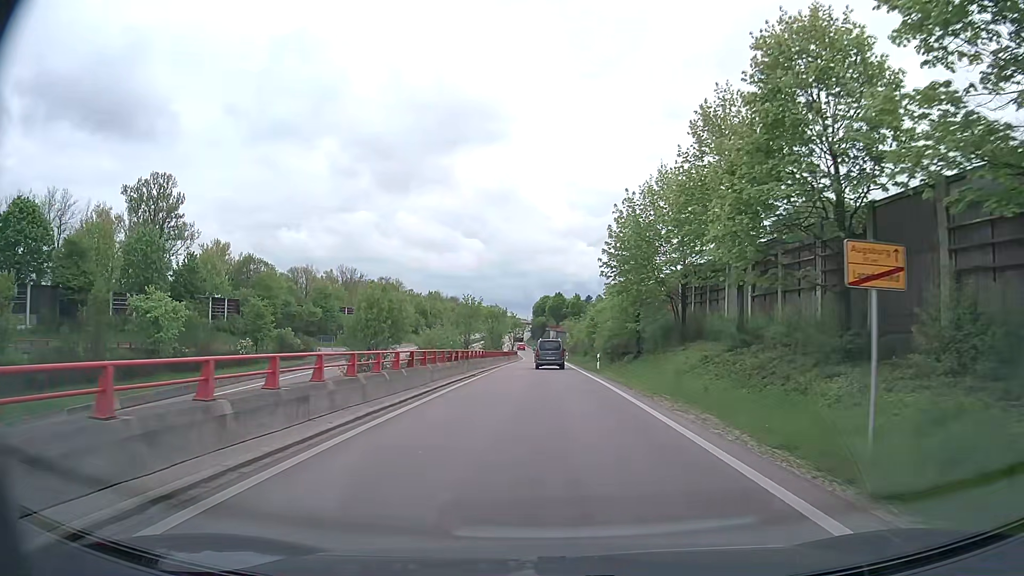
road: trunk_link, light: Day
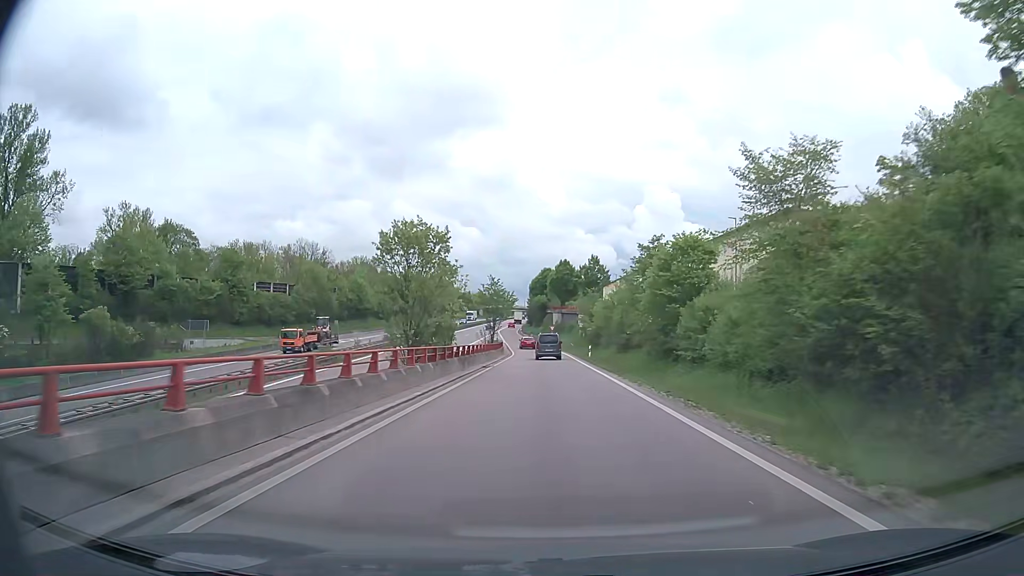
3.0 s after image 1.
(-0.2, +42.5) m; 0°
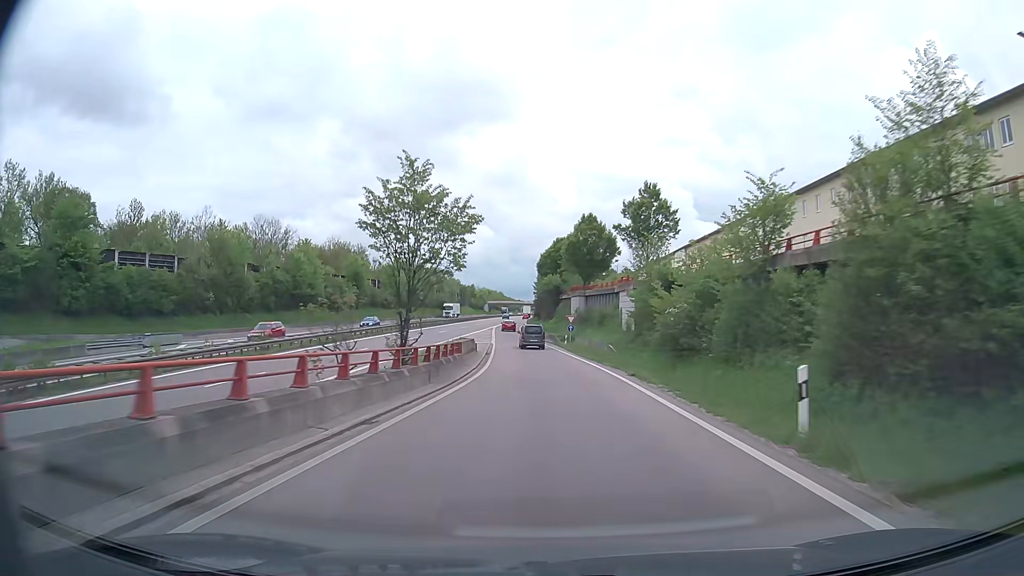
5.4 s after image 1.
(+0.1, +39.7) m; -1°
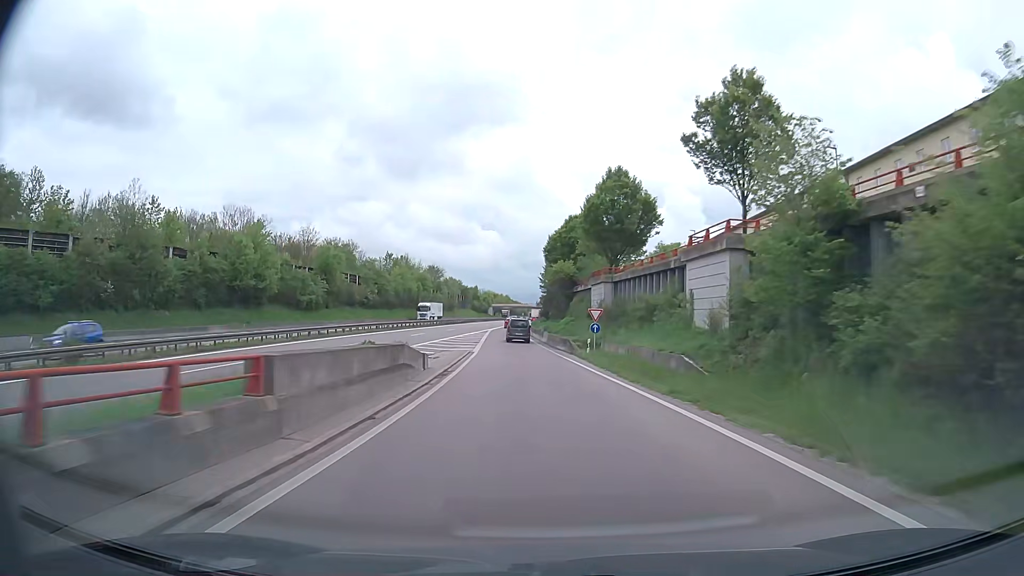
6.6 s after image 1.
(-0.2, +21.5) m; -1°
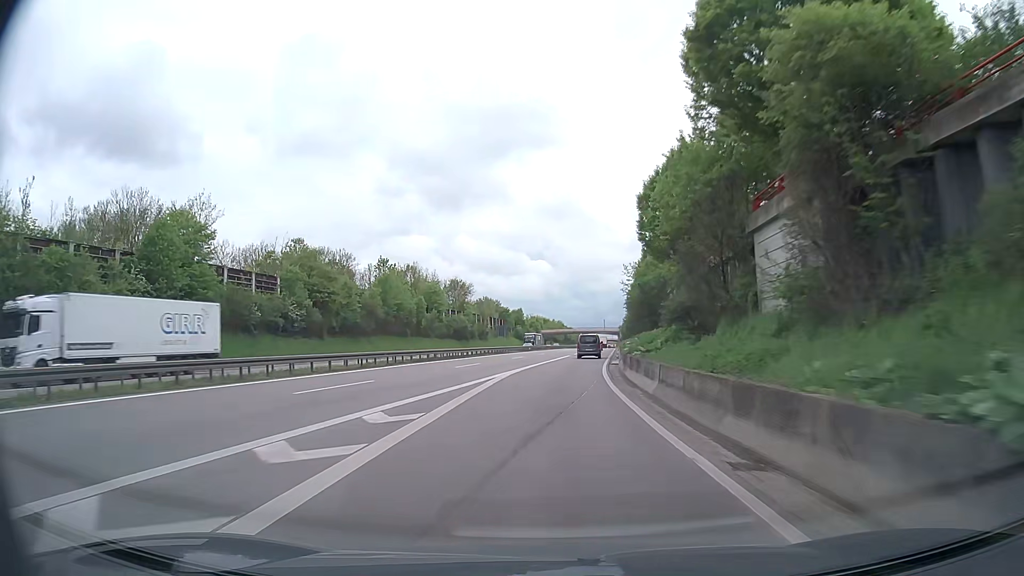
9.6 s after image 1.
(-2.9, +58.8) m; -5°
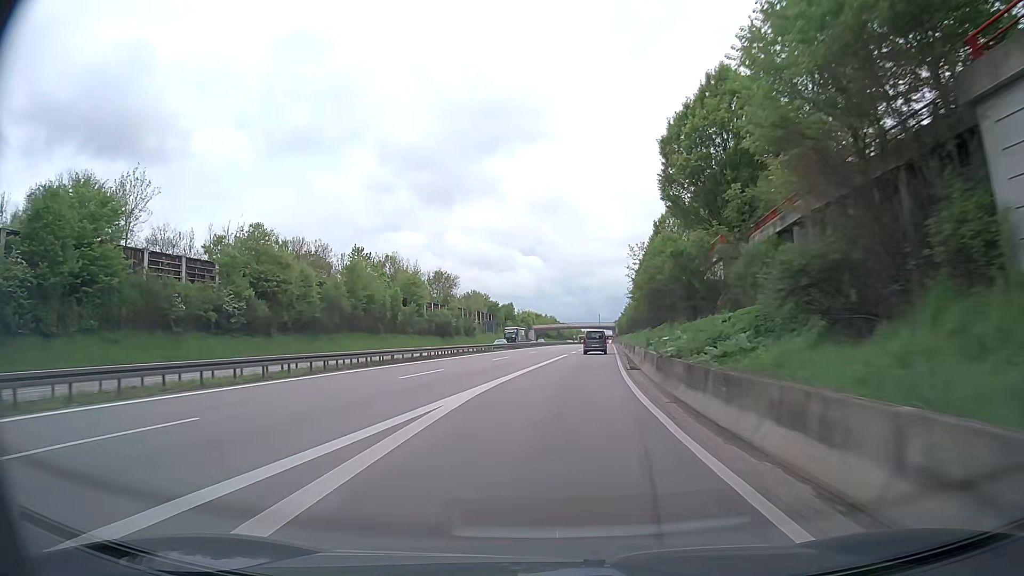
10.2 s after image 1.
(0.0, +12.1) m; +1°
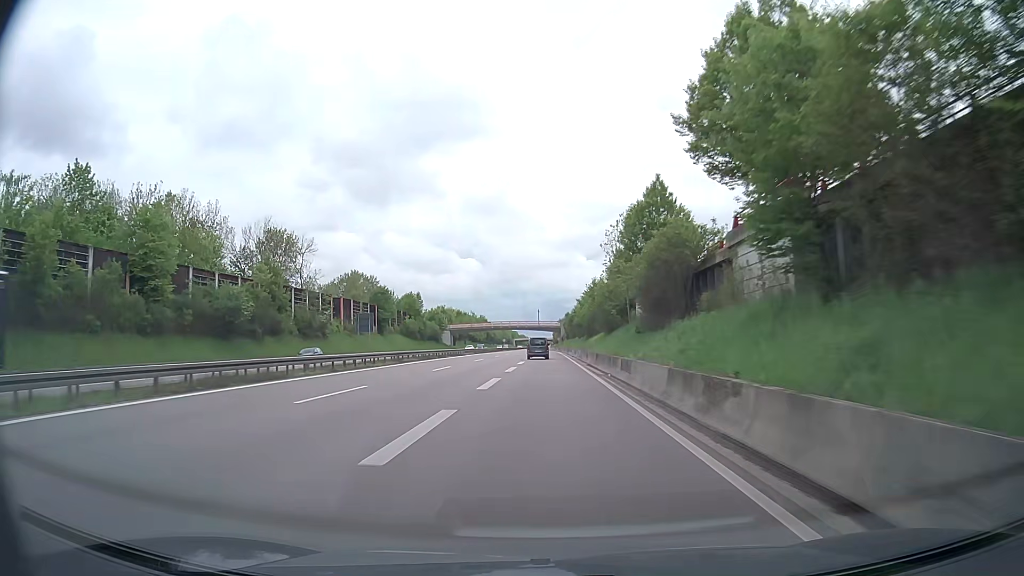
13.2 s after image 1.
(+4.4, +62.4) m; +5°
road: trunk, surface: asphalt
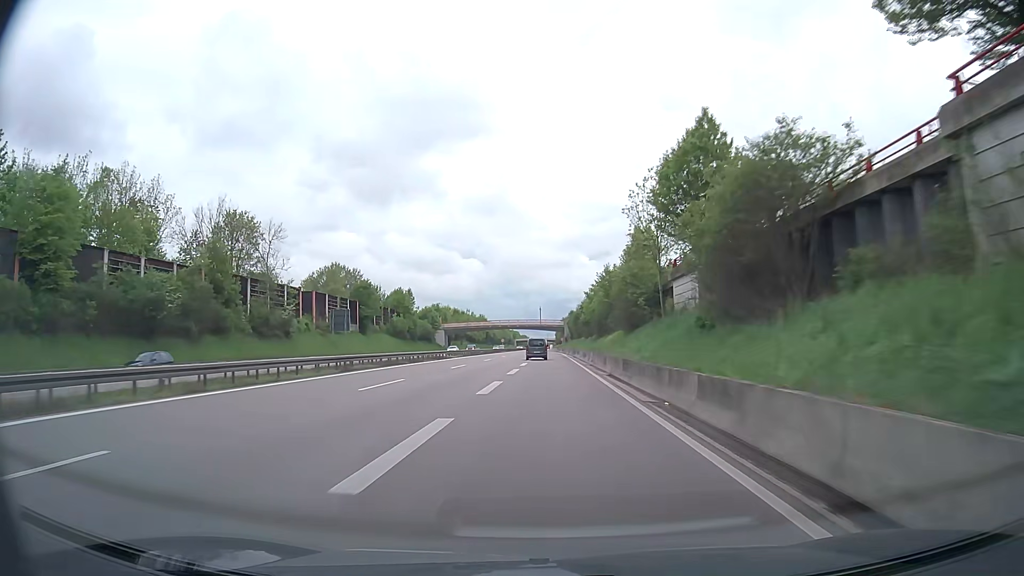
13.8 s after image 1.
(0.0, +13.5) m; 0°
(0, +10) (0, +20) (0, +30) (0, +40) (0, +50) (0, +60) (0, +70) (0, +80) (0, +90) (-1, +100) m
